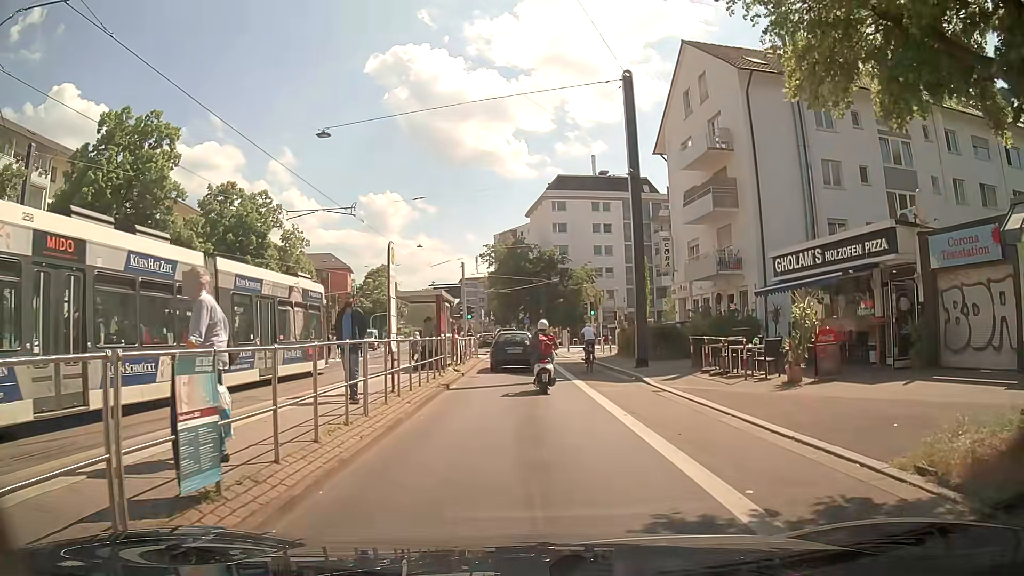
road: primary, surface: asphalt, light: Day
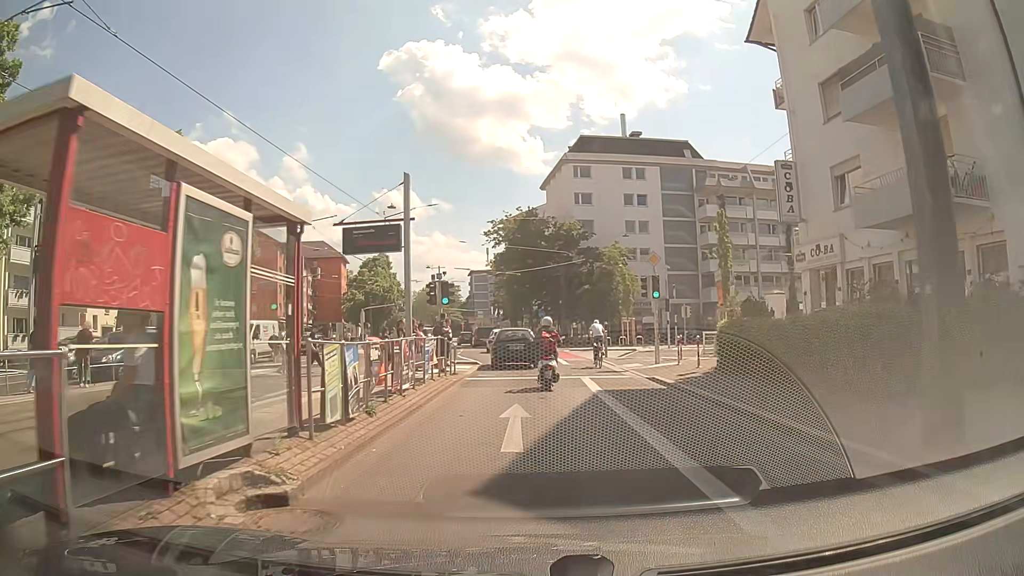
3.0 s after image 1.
(+0.1, +17.0) m; +1°
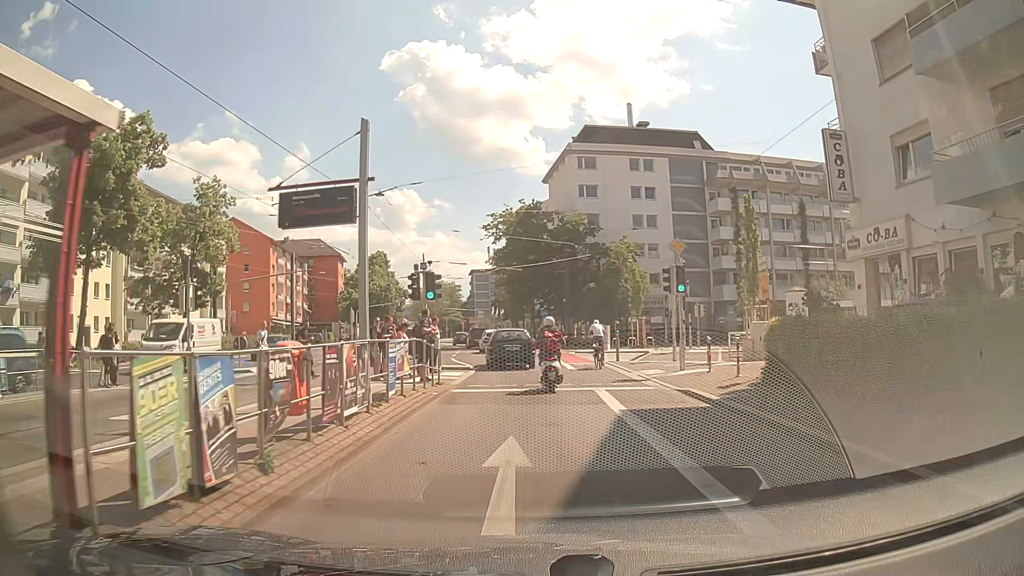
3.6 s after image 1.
(0.0, +3.8) m; -1°
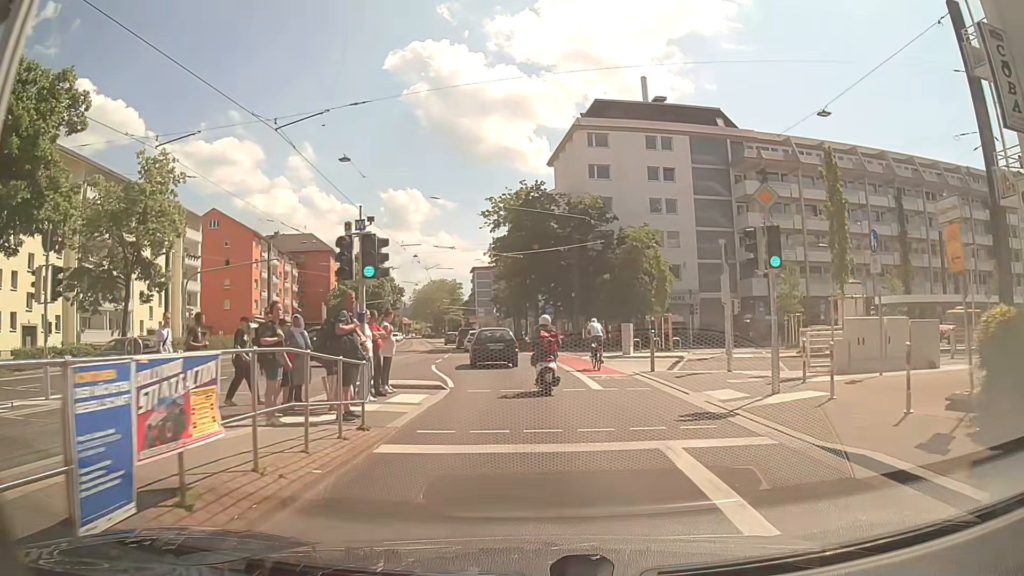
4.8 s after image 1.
(0.0, +7.8) m; -1°
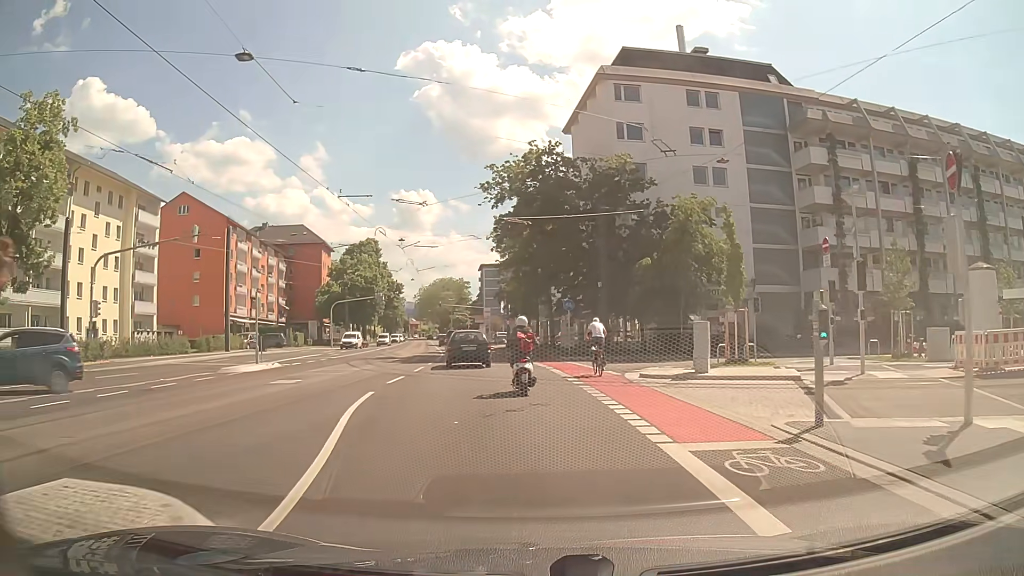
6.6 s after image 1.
(-0.1, +12.2) m; 0°
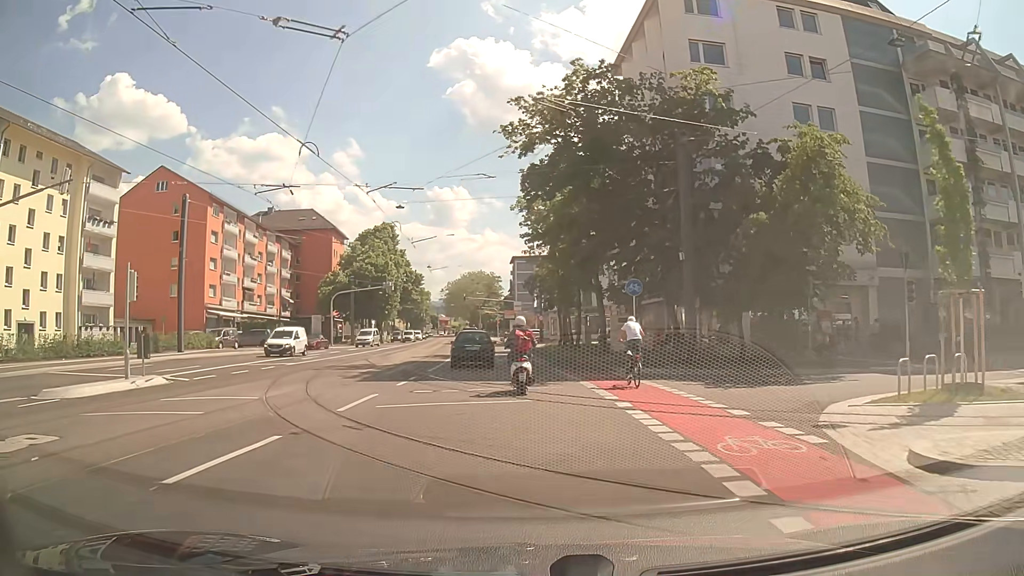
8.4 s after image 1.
(-0.6, +13.2) m; -4°
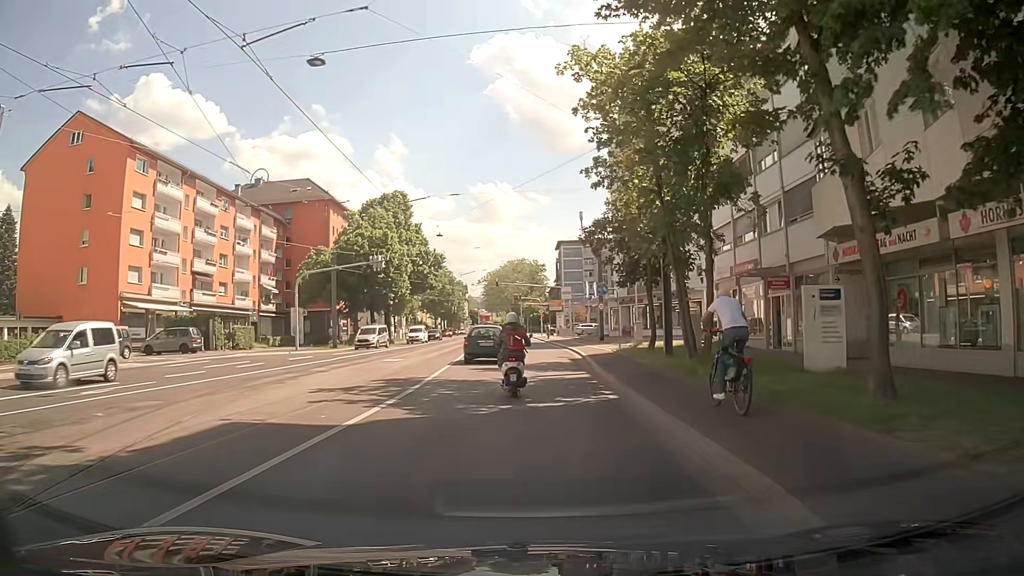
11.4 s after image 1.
(-0.6, +22.6) m; -3°
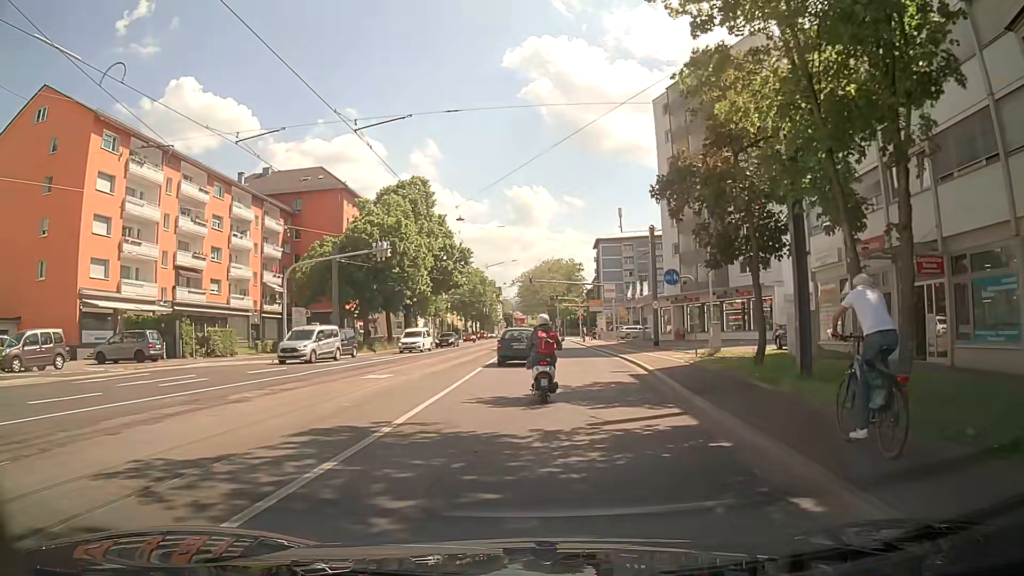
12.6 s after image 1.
(-0.3, +9.0) m; -2°
(0, +10) (-1, +20) (-1, +30) (-1, +40) (-1, +50) (-1, +60) (-1, +70) (-2, +80) (-2, +90) (-2, +100) m
